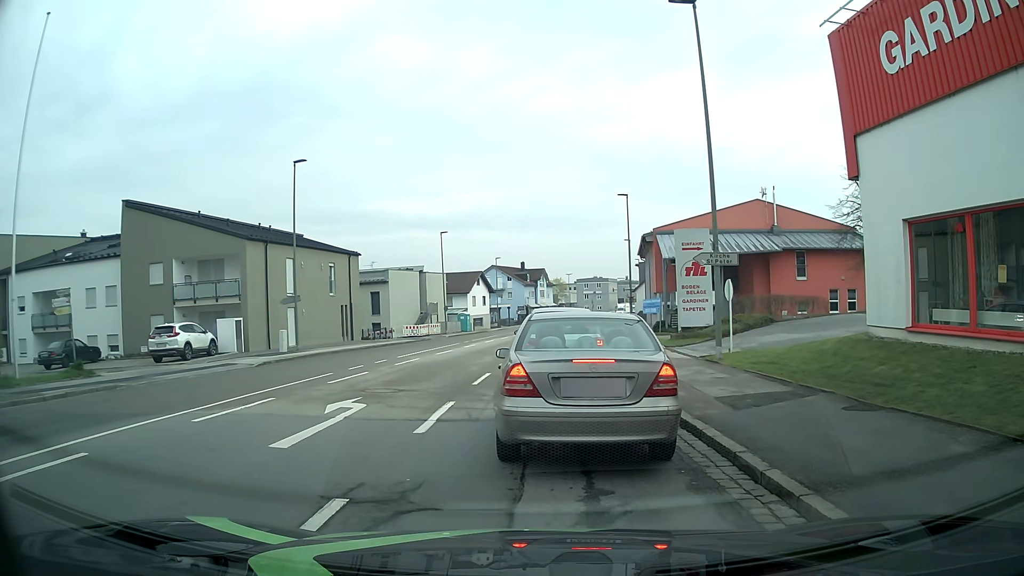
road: tertiary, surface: asphalt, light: Day
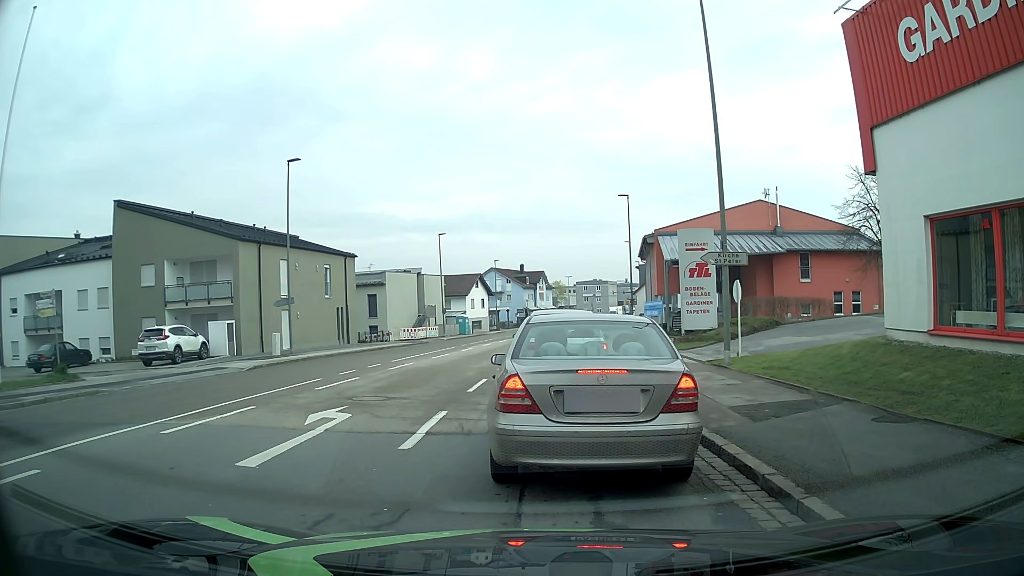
(0.0, +0.9) m; 0°
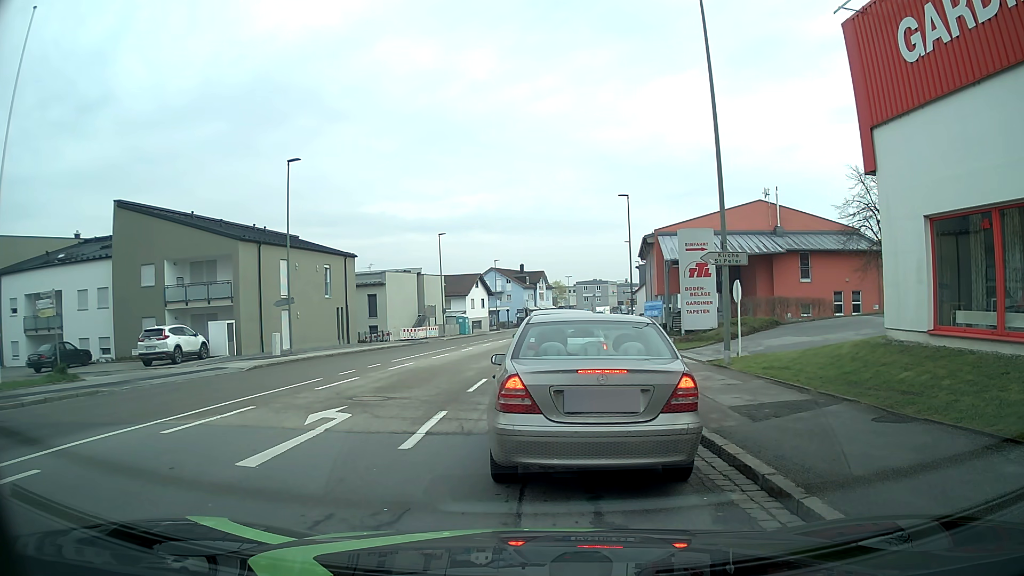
(0.0, 0.0) m; 0°
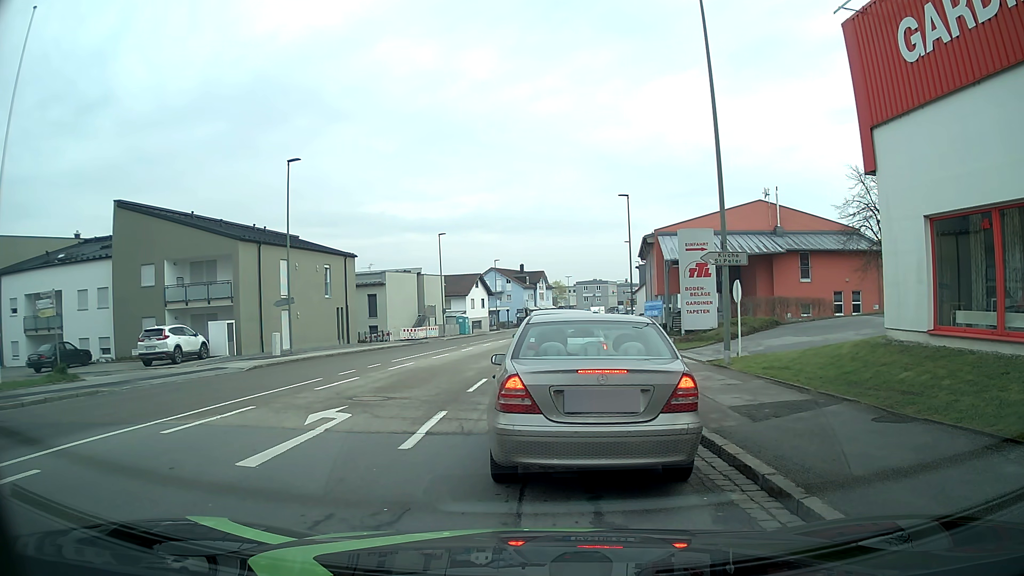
(0.0, 0.0) m; 0°
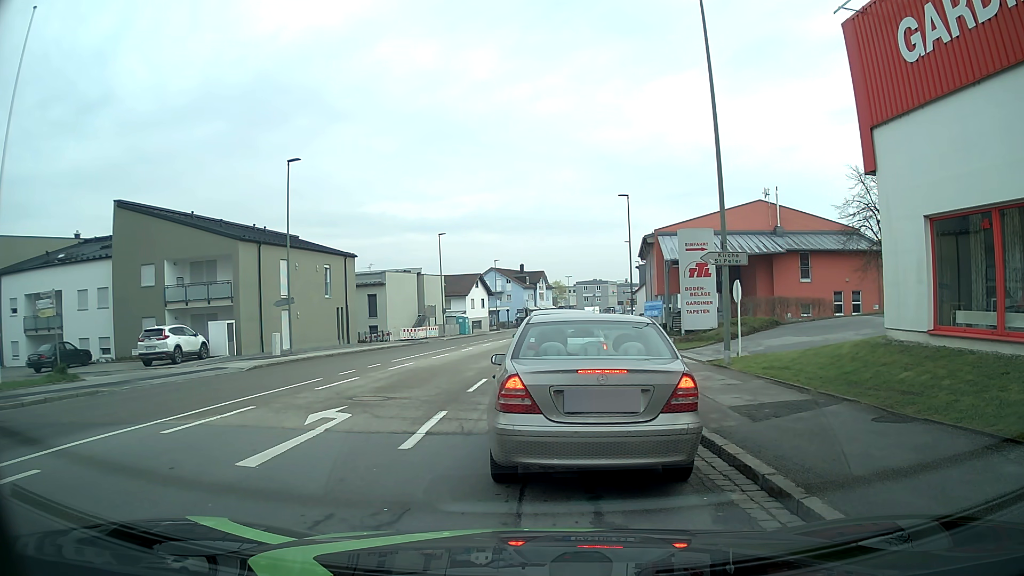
(0.0, 0.0) m; 0°
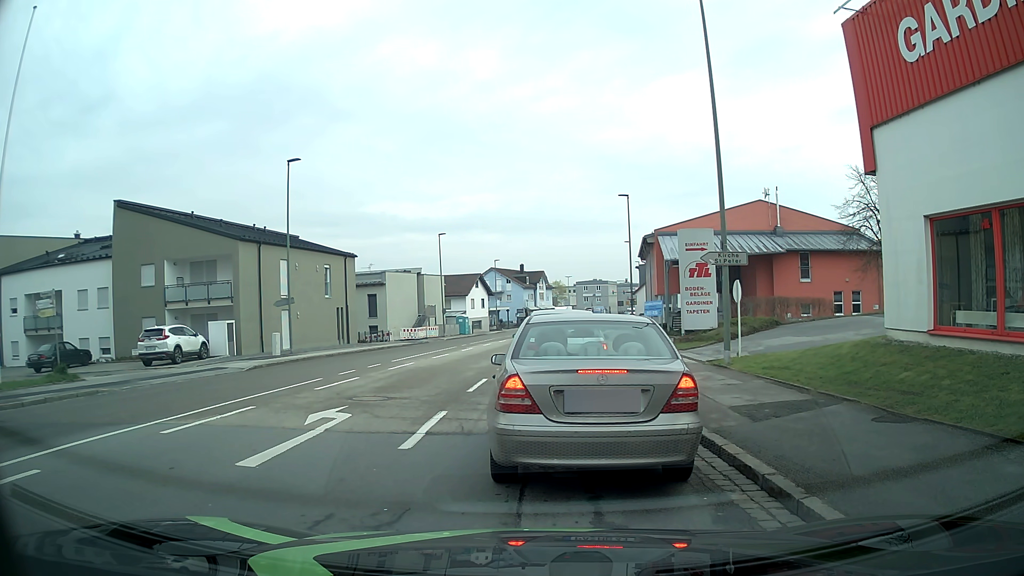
(0.0, 0.0) m; 0°
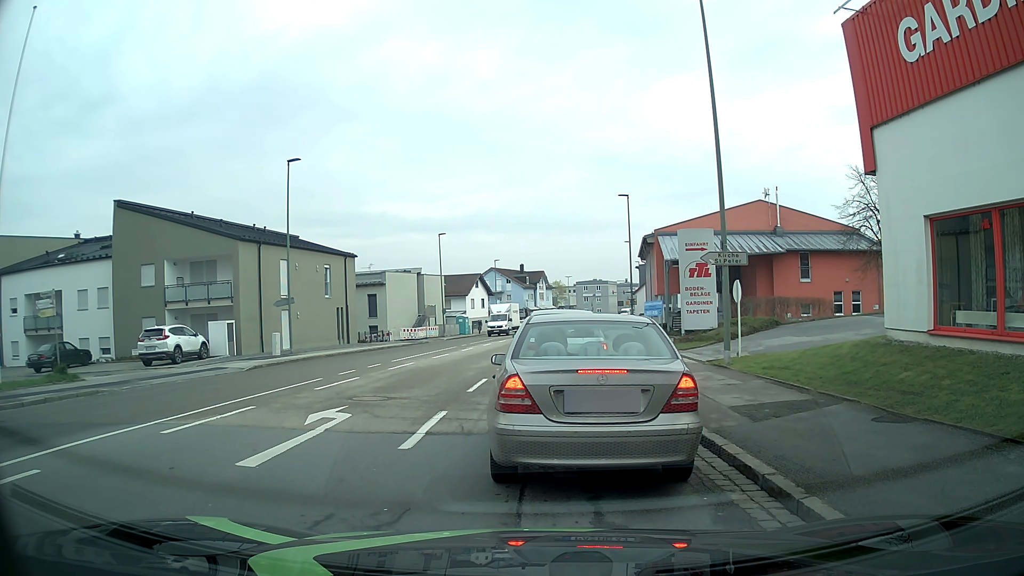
(0.0, 0.0) m; 0°
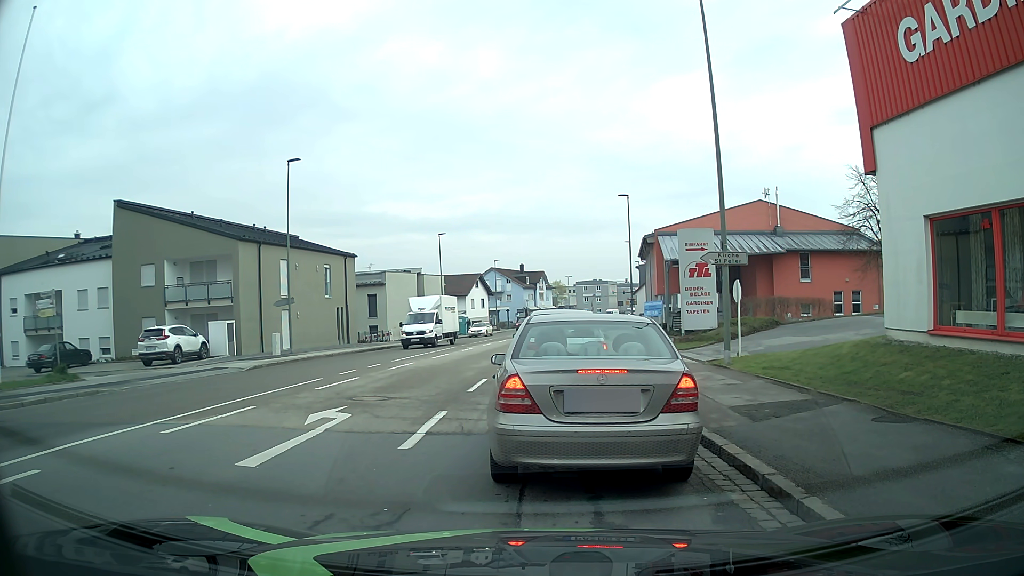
(0.0, 0.0) m; 0°
(0, +10) (0, +20) (+1, +30) (+2, +40) (+4, +50) (+5, +60) (+7, +70) (+9, +79) (+11, +89) (+13, +99) m
